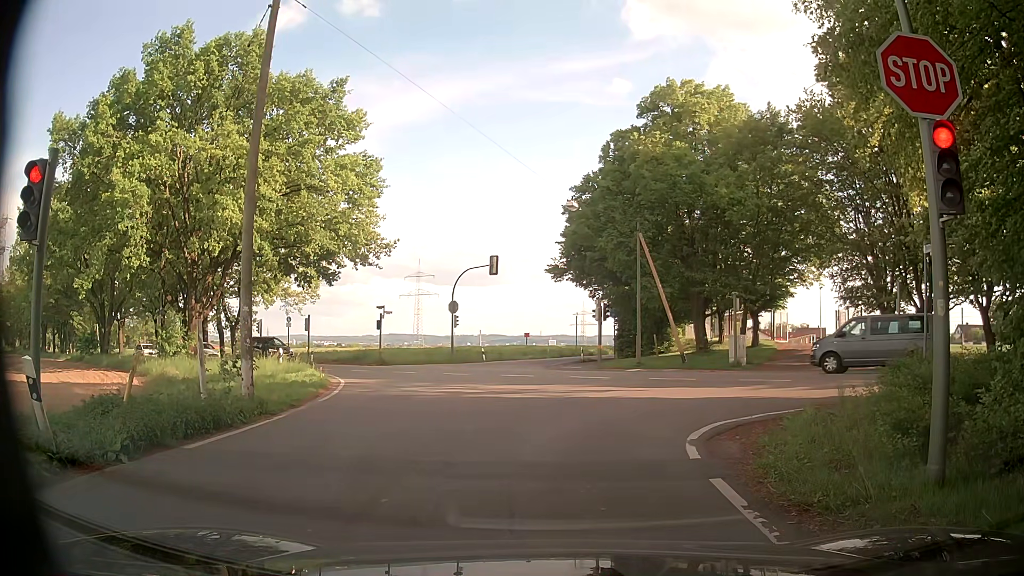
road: tertiary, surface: asphalt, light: Day
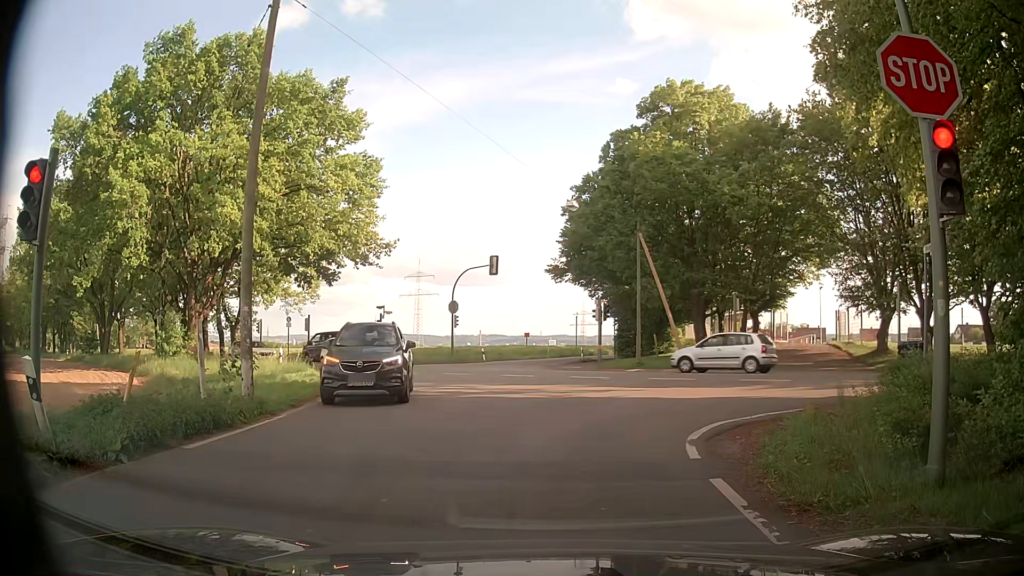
(0.0, 0.0) m; 0°
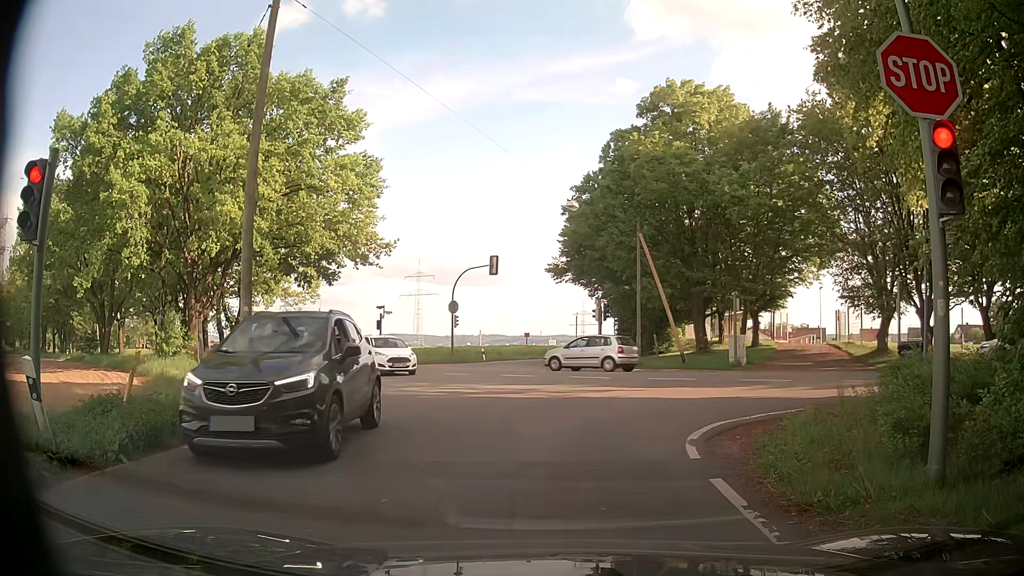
(0.0, 0.0) m; 0°
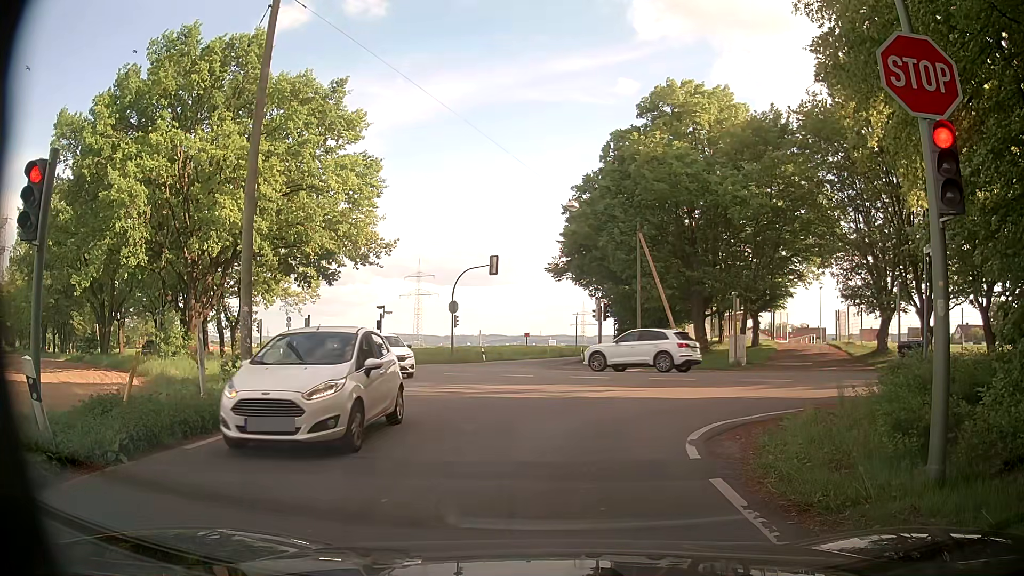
(0.0, 0.0) m; 0°
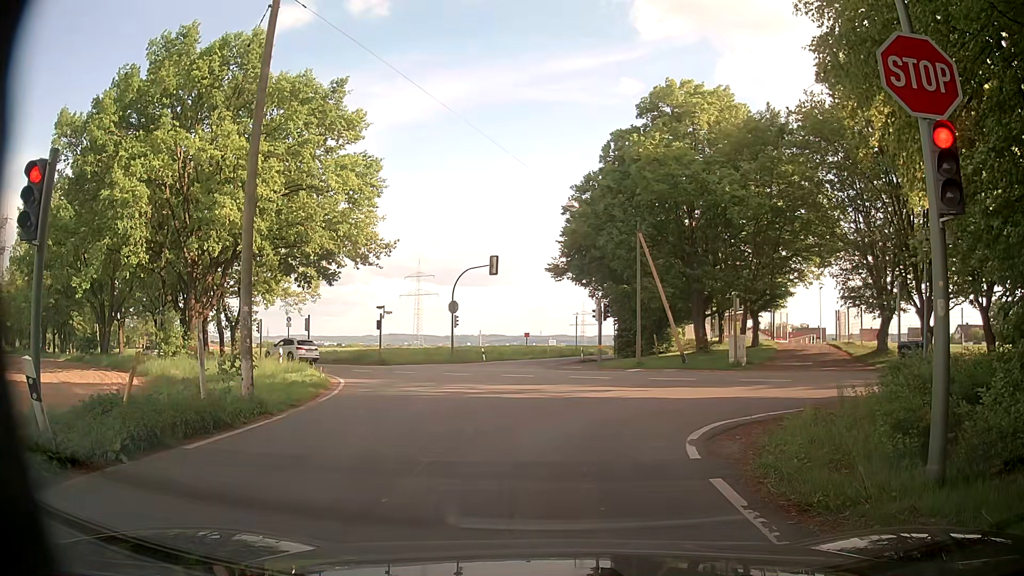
(0.0, 0.0) m; 0°
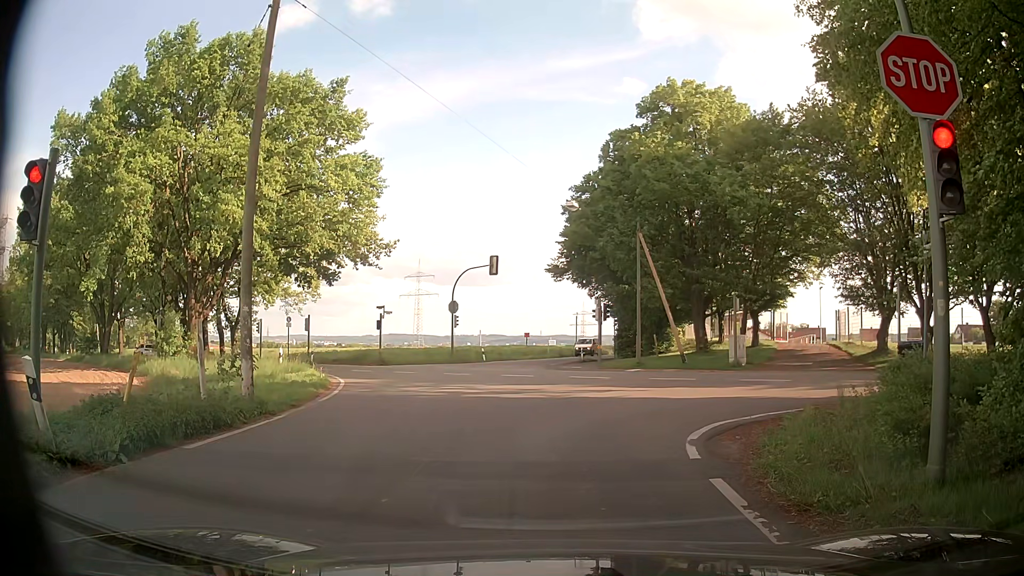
(0.0, 0.0) m; 0°
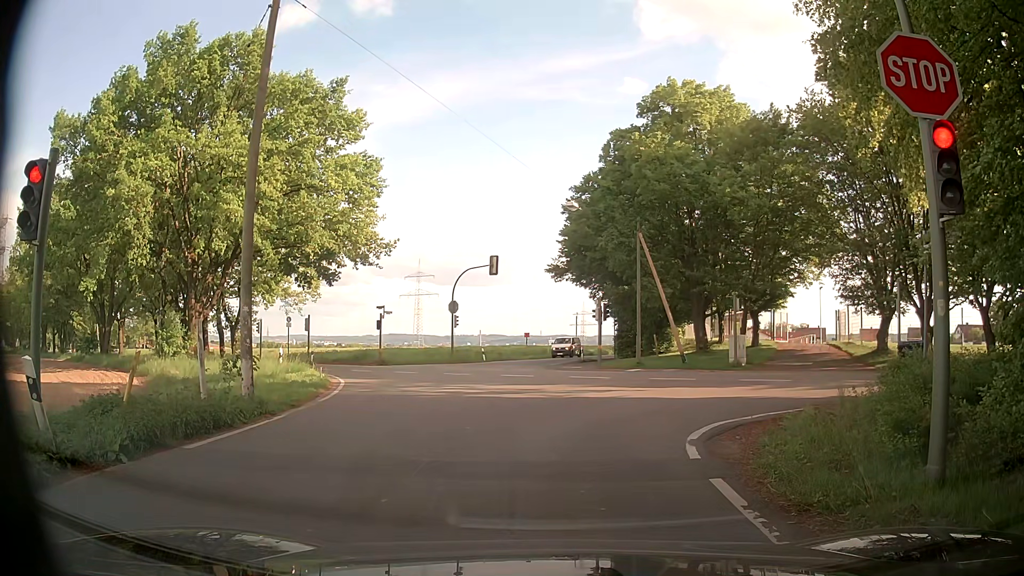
(0.0, 0.0) m; 0°
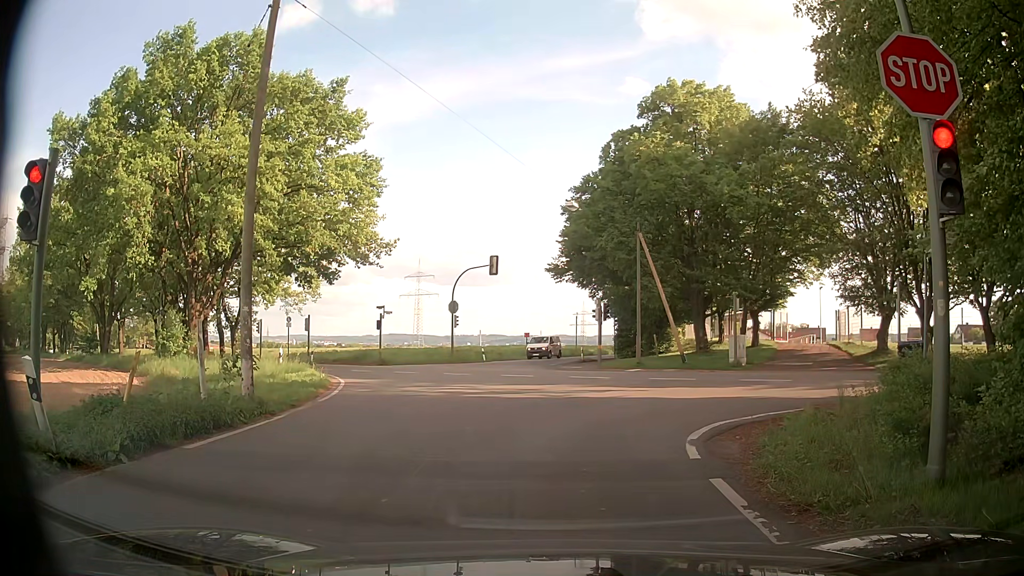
(0.0, 0.0) m; 0°
